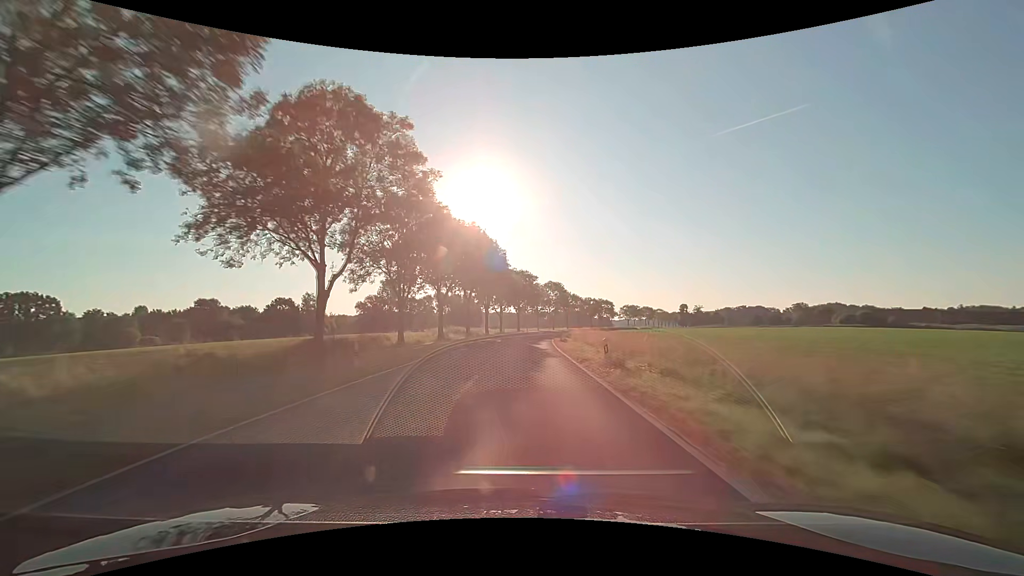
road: secondary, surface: asphalt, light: Day
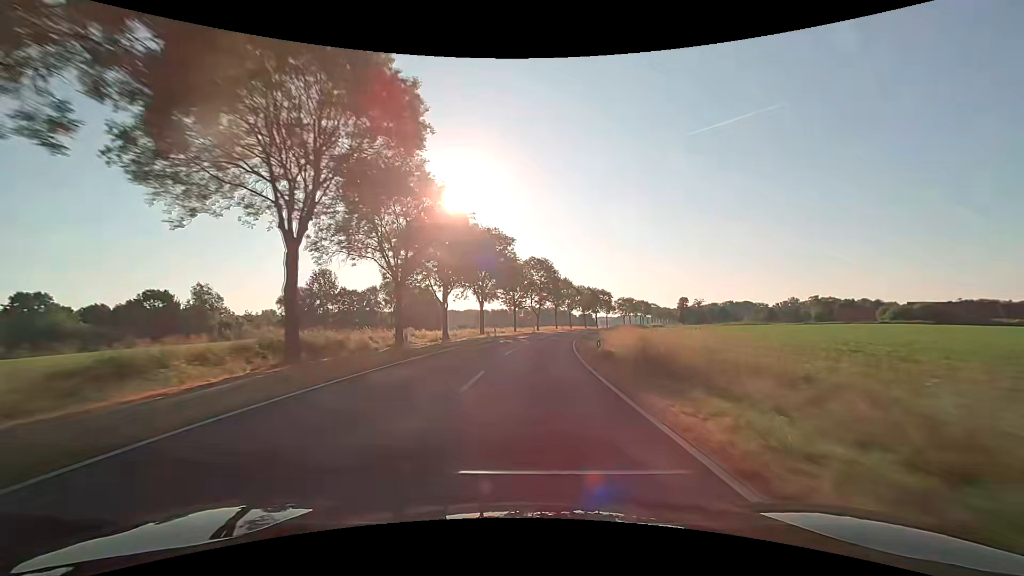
(+1.2, +47.4) m; +3°
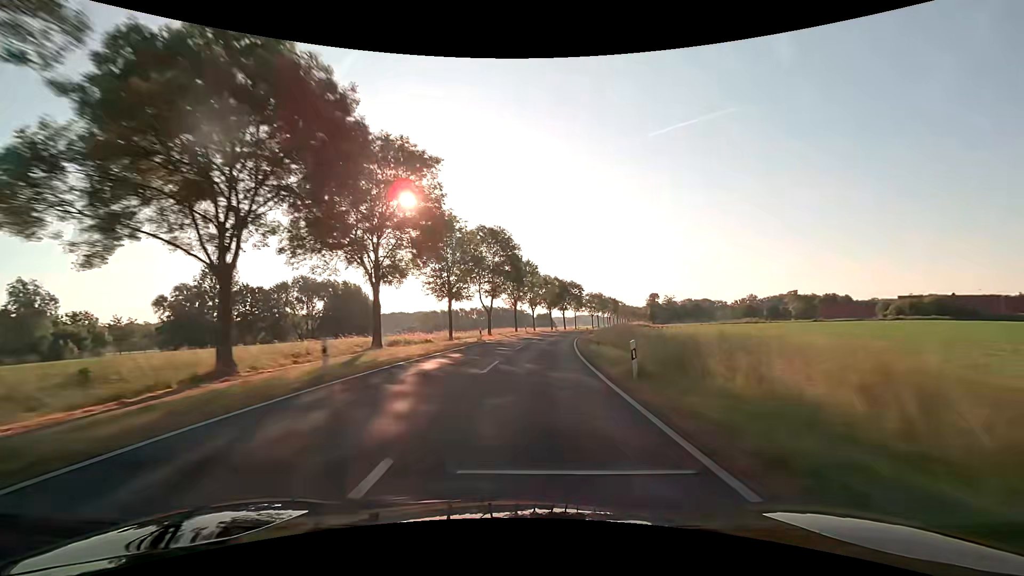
(+1.3, +31.6) m; +5°
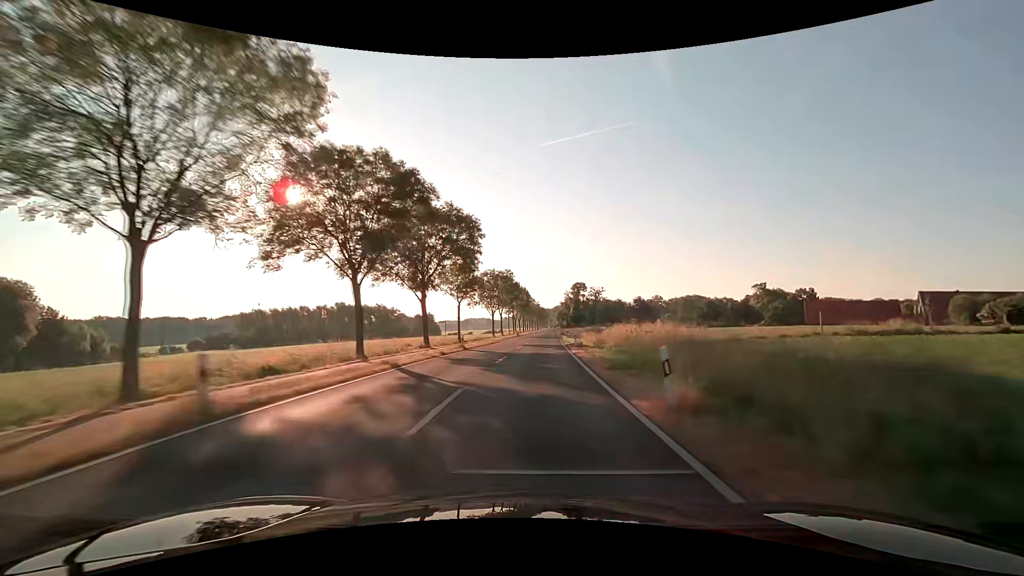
(+9.2, +78.2) m; +12°
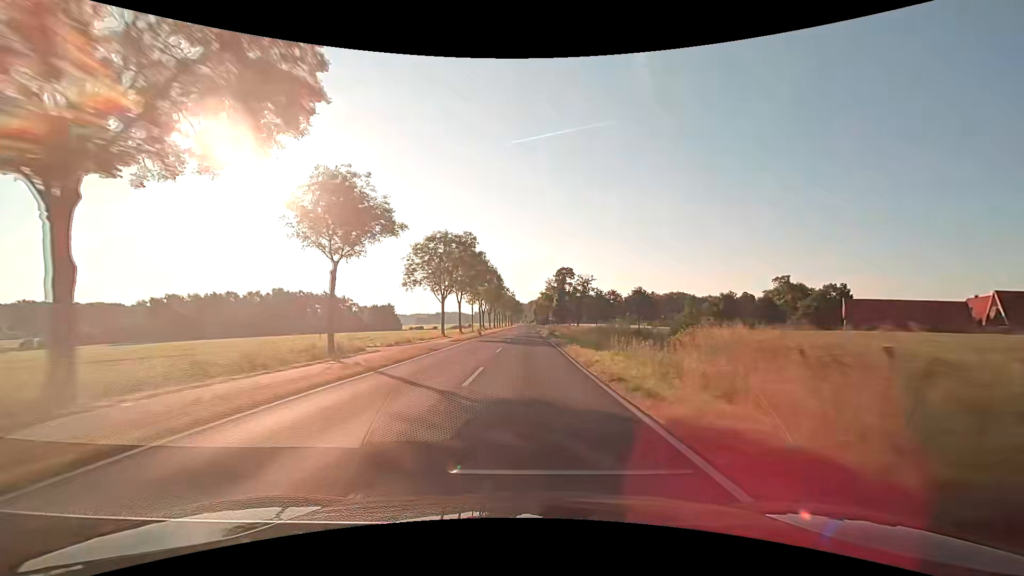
(+1.0, +31.6) m; +3°
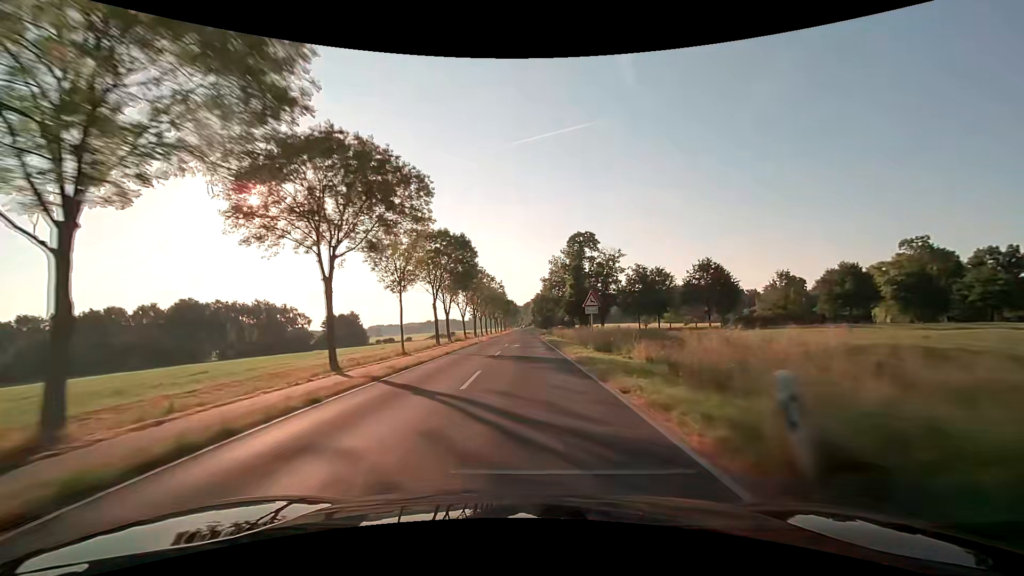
(+0.4, +47.5) m; +1°
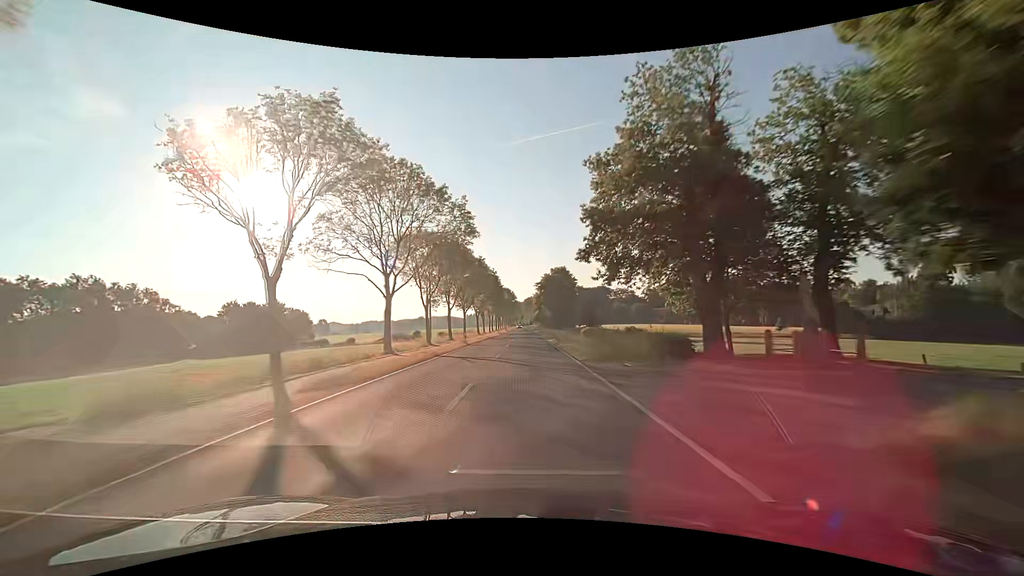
(-0.3, +63.4) m; 0°
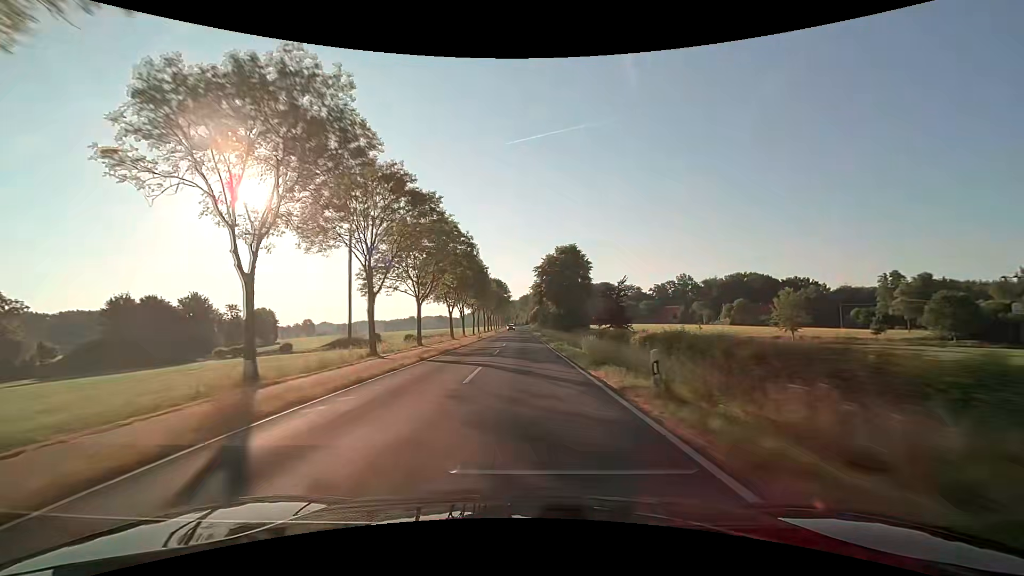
(+0.1, +31.7) m; +1°
(0, +10) (0, +20) (0, +30) (0, +40) (0, +50) (0, +60) (0, +70) (0, +80) (0, +90) (-1, +100) m
